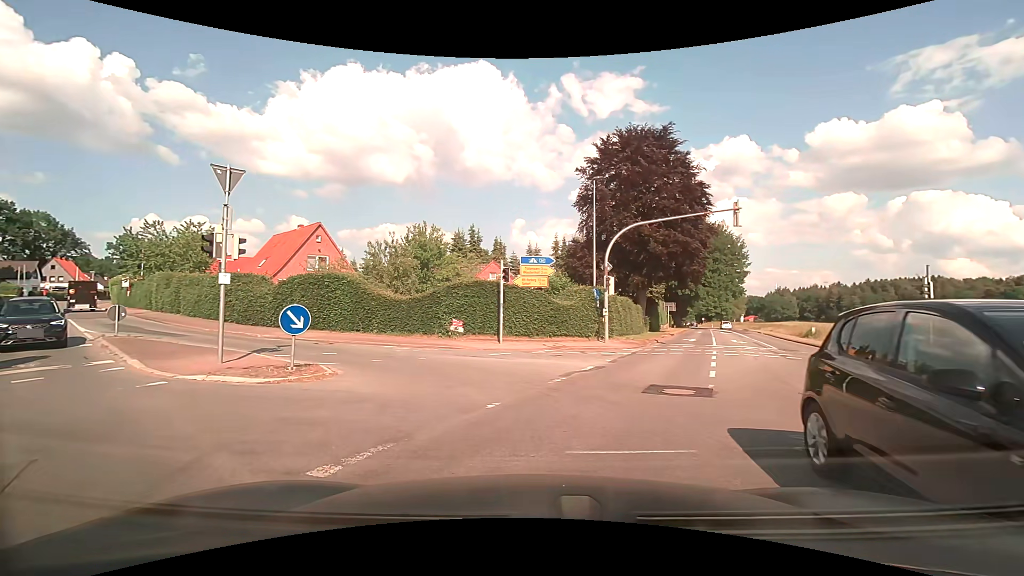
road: secondary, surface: asphalt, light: Day
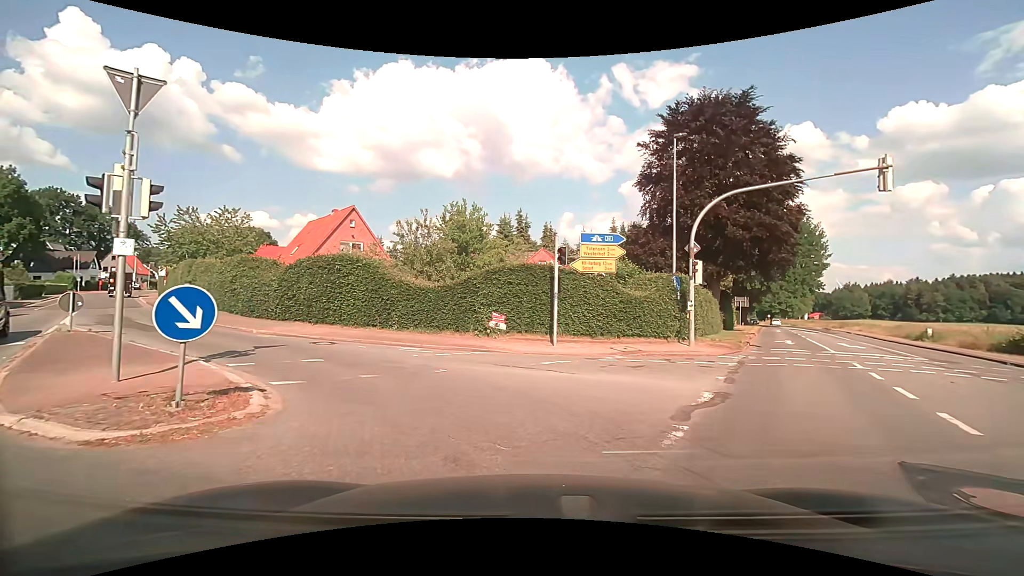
(-0.3, +5.2) m; -4°
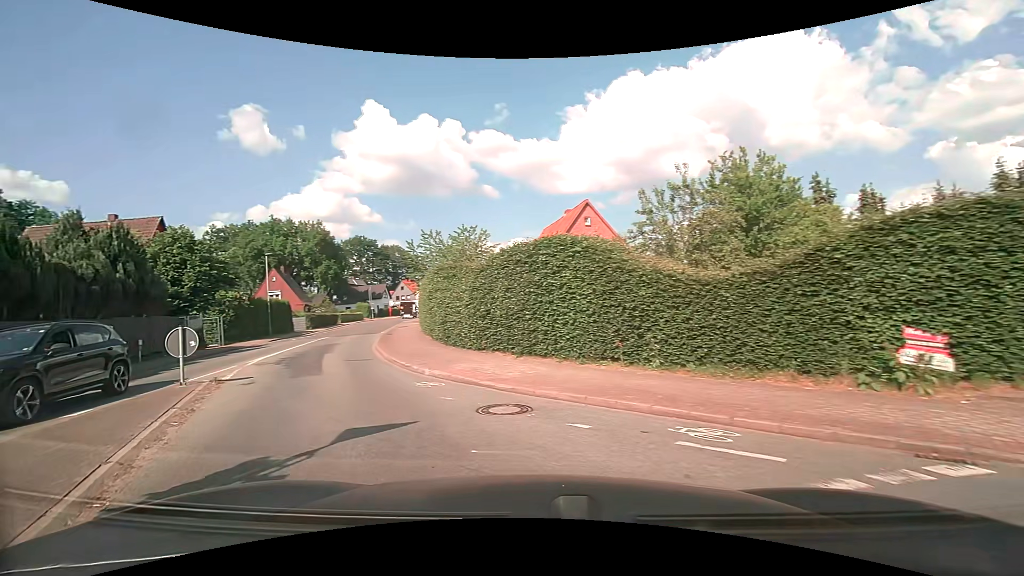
(-1.6, +8.9) m; -29°
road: tertiary
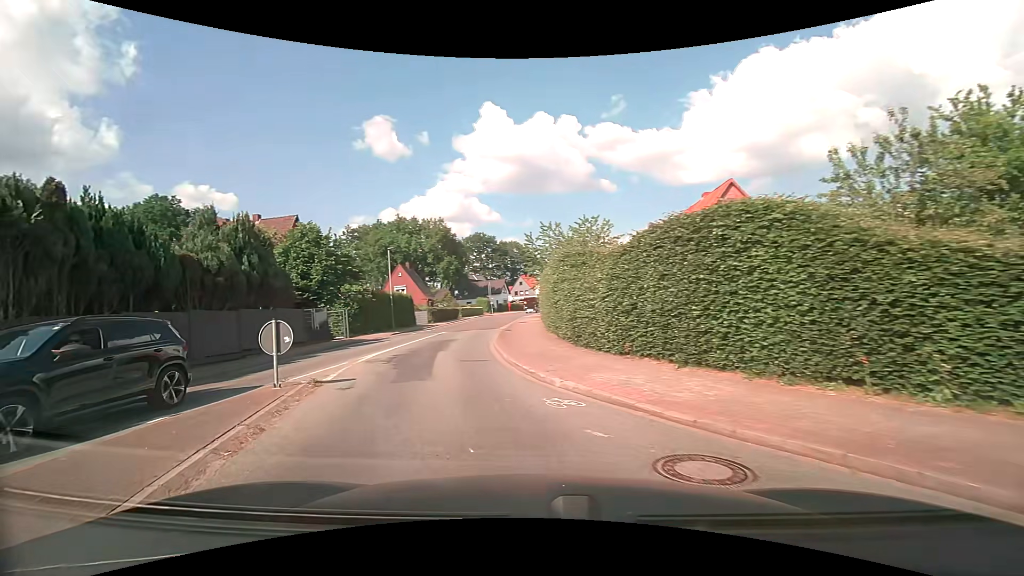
(-0.3, +2.7) m; -14°
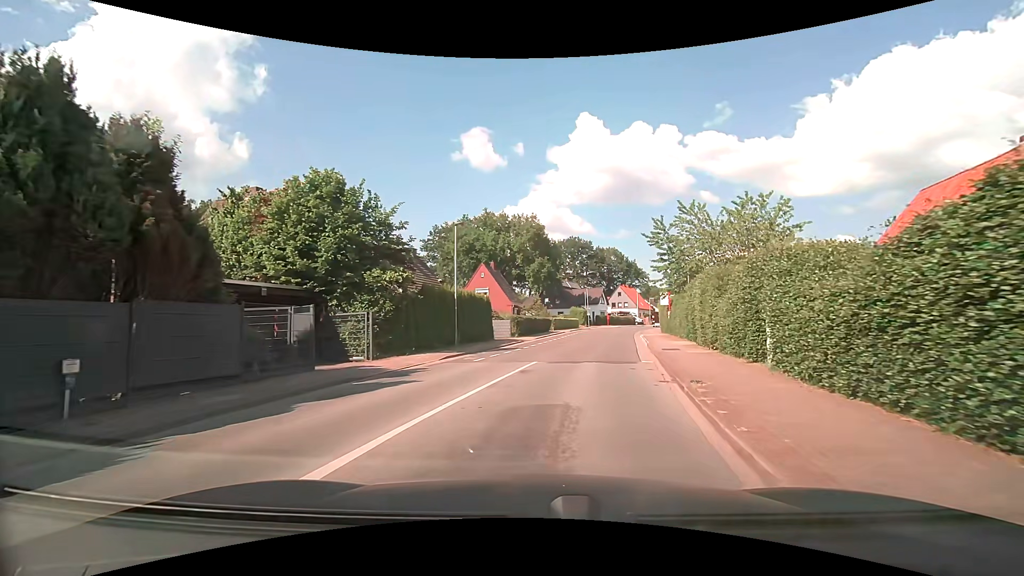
(-2.2, +13.4) m; -11°
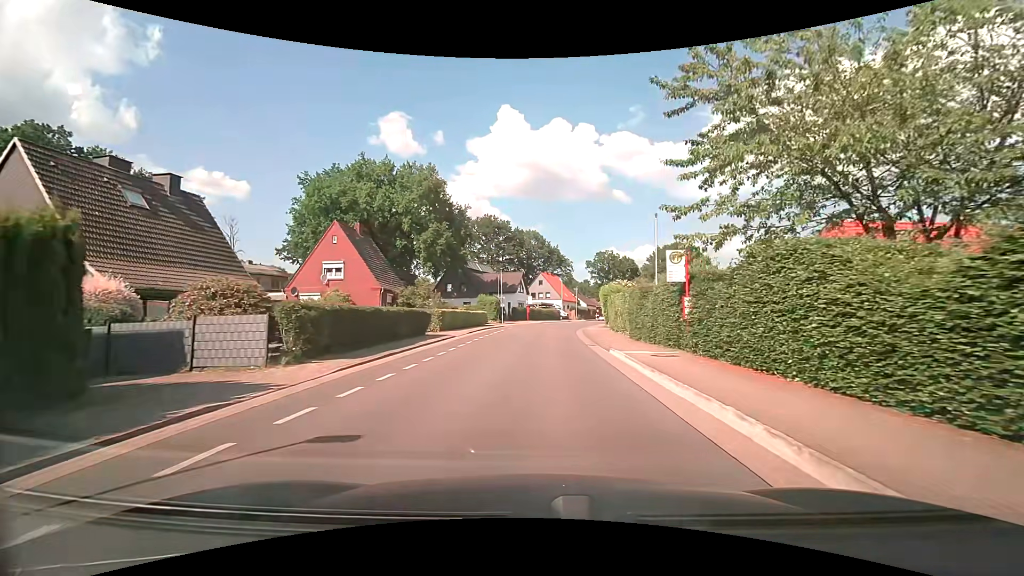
(+2.8, +23.0) m; +10°
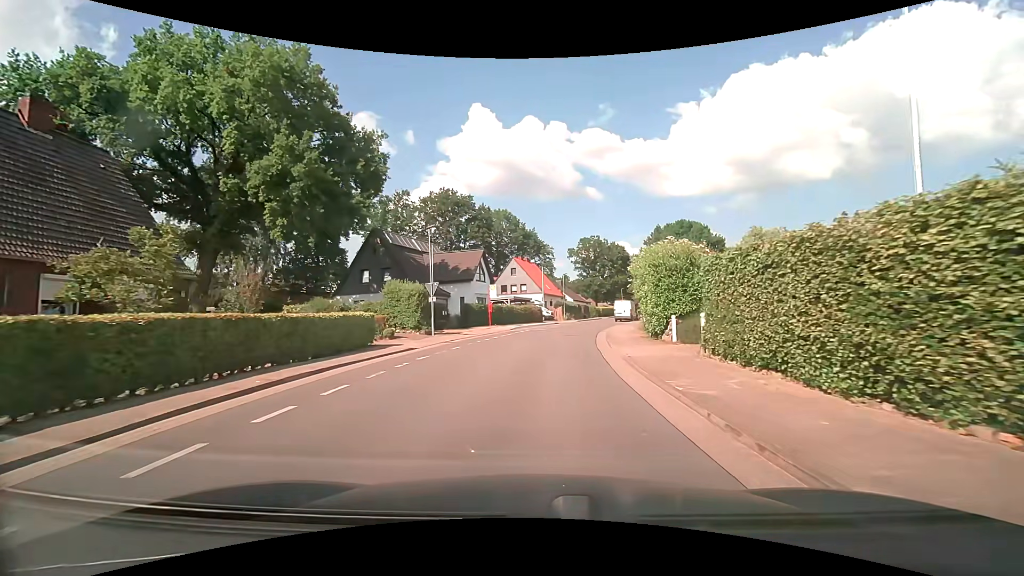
(+1.0, +27.0) m; +3°
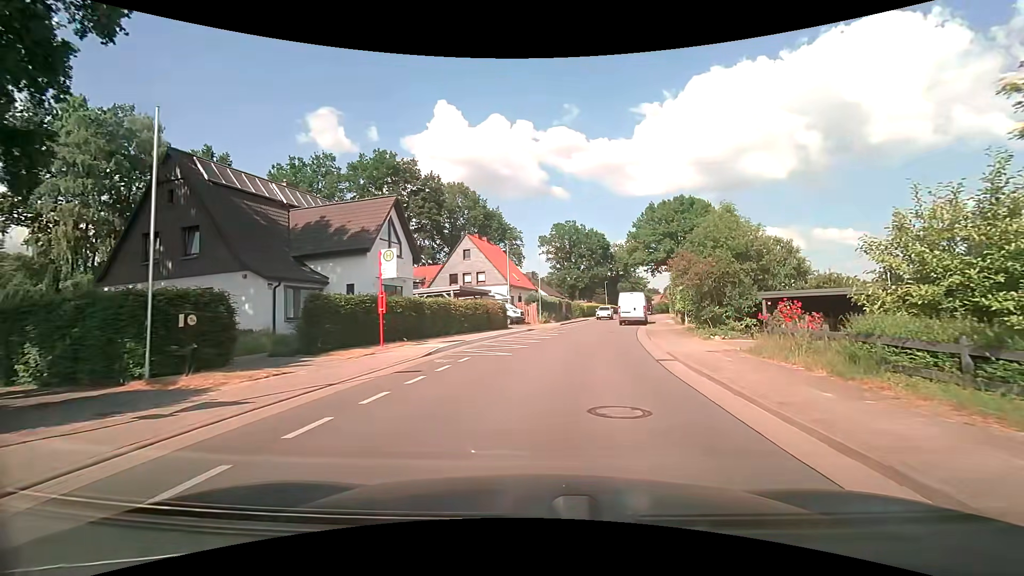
(+0.4, +21.8) m; +4°
